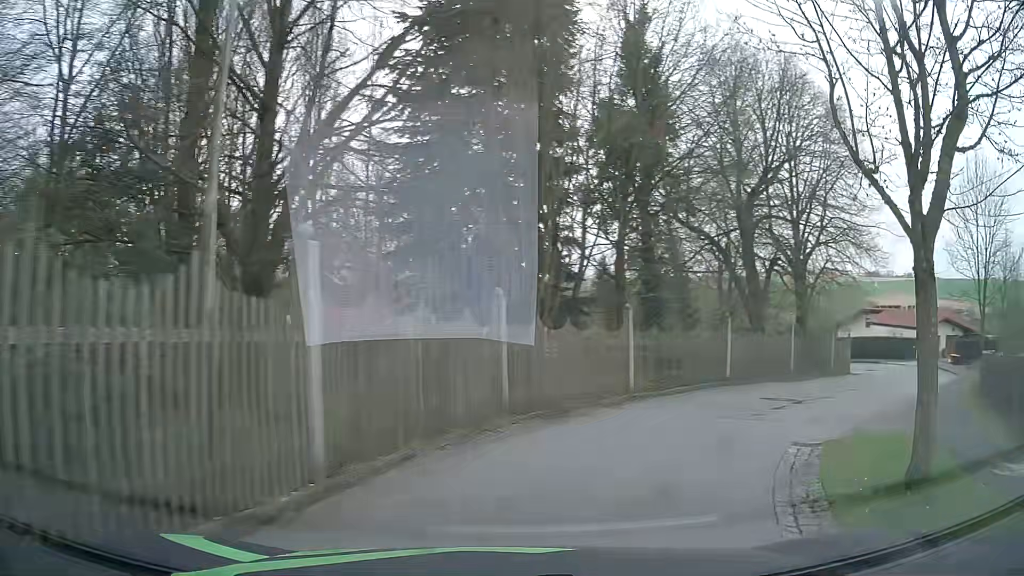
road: residential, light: Day
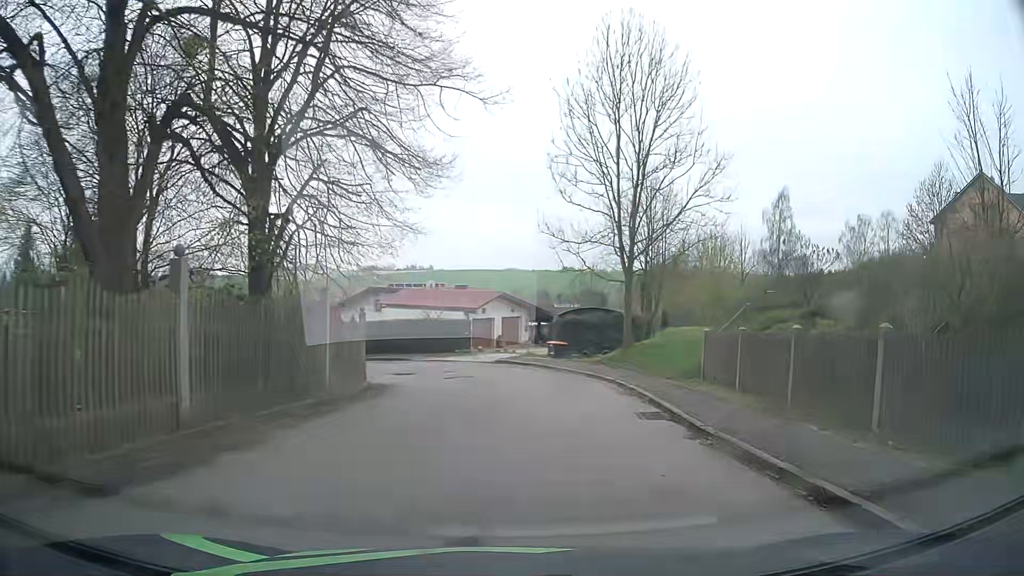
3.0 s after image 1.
(+7.7, +18.1) m; +41°
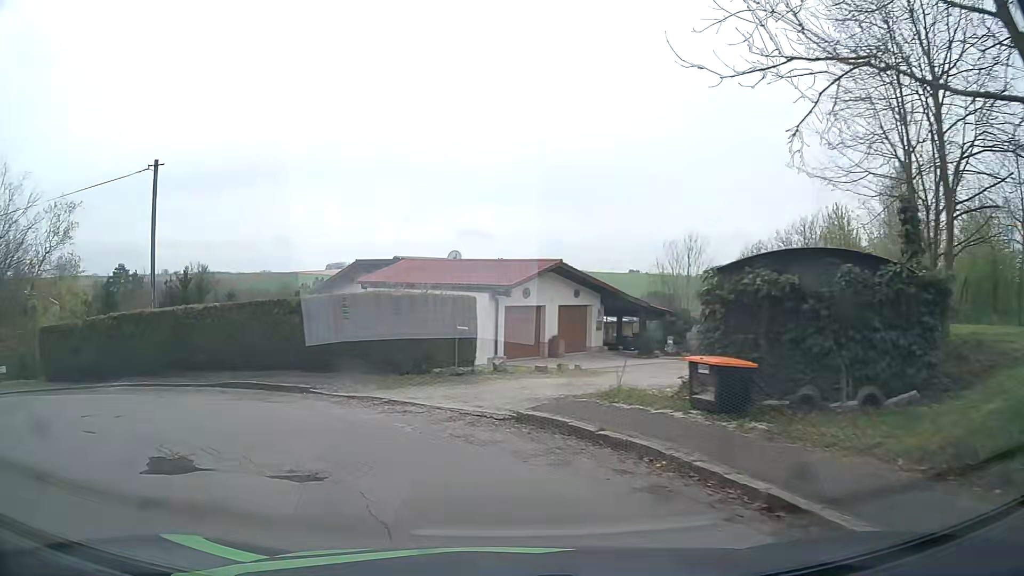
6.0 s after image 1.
(+1.1, +20.1) m; -3°
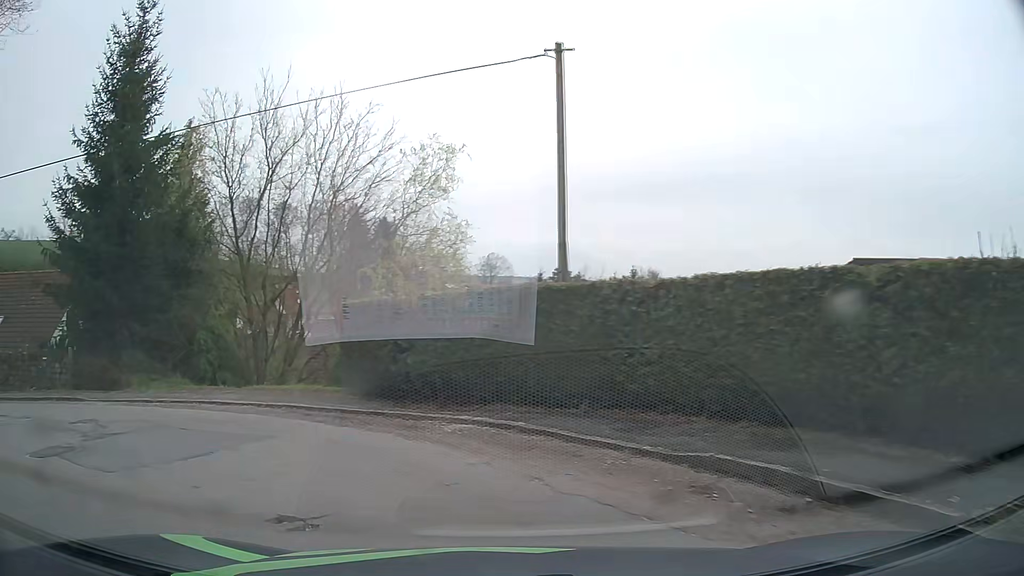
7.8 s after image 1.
(-2.8, +8.7) m; -39°
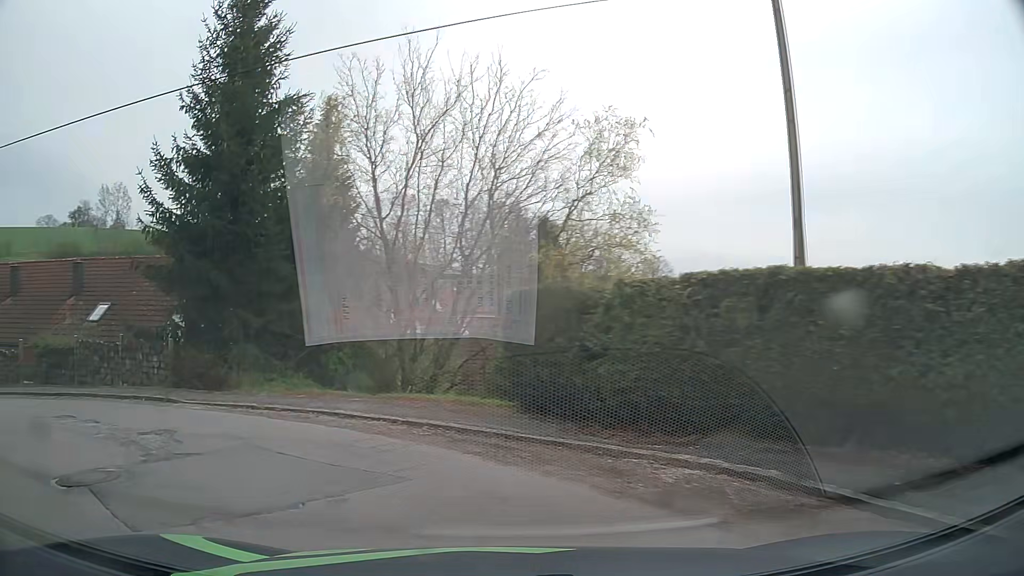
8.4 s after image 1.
(-0.3, +3.0) m; -13°
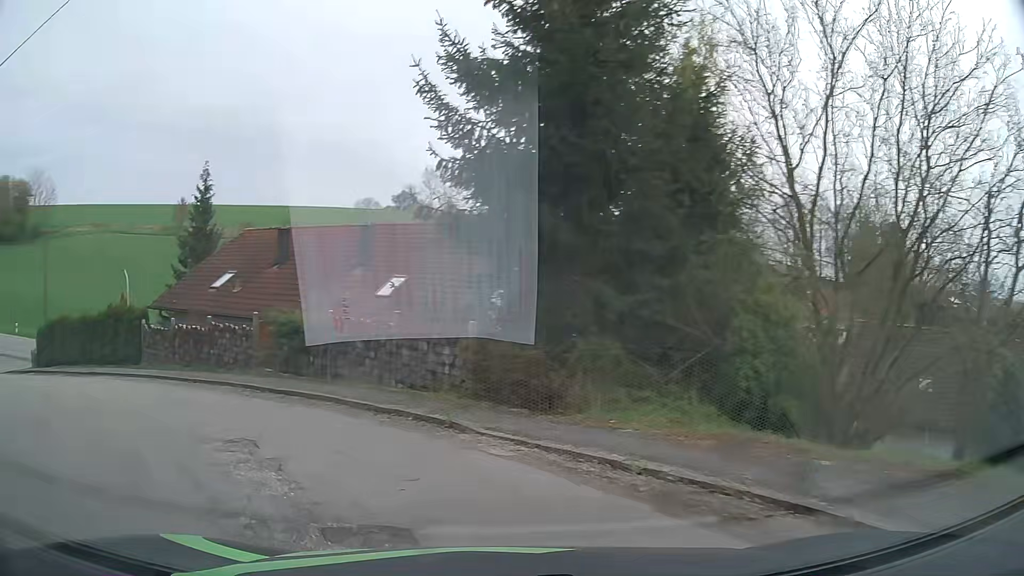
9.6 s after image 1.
(-1.4, +5.9) m; -28°
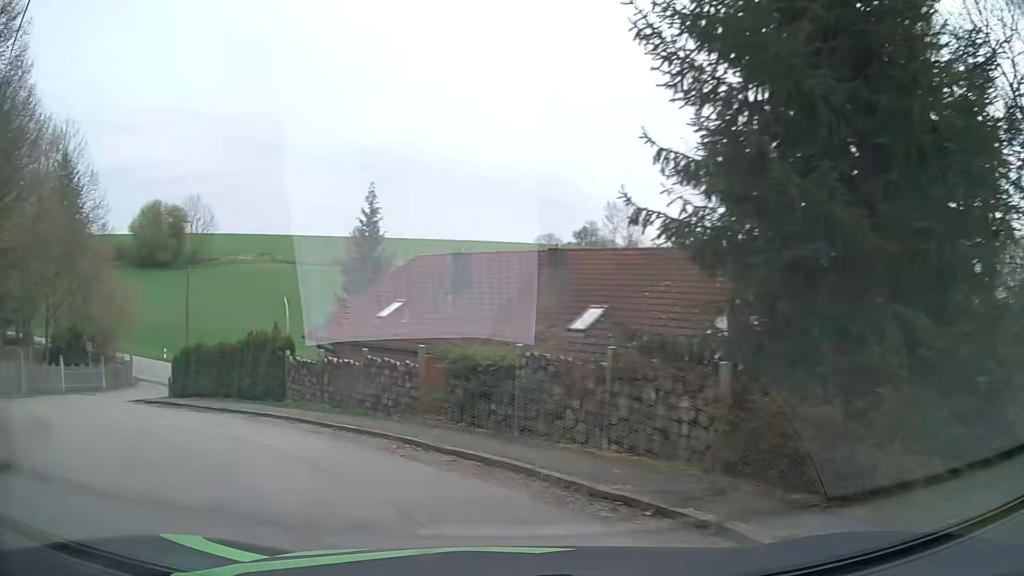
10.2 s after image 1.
(-0.4, +3.2) m; -14°
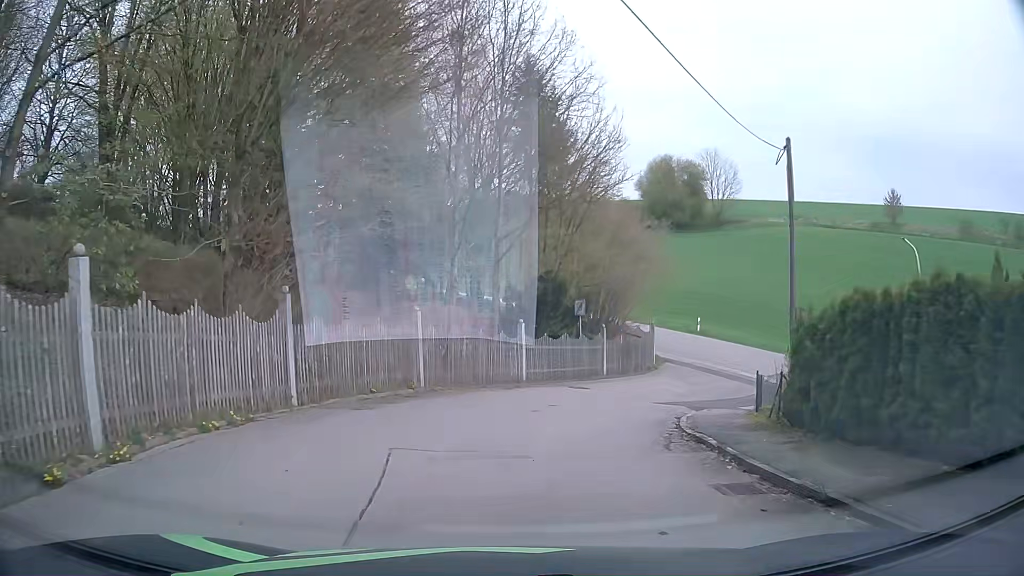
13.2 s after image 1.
(-9.7, +15.0) m; -46°
